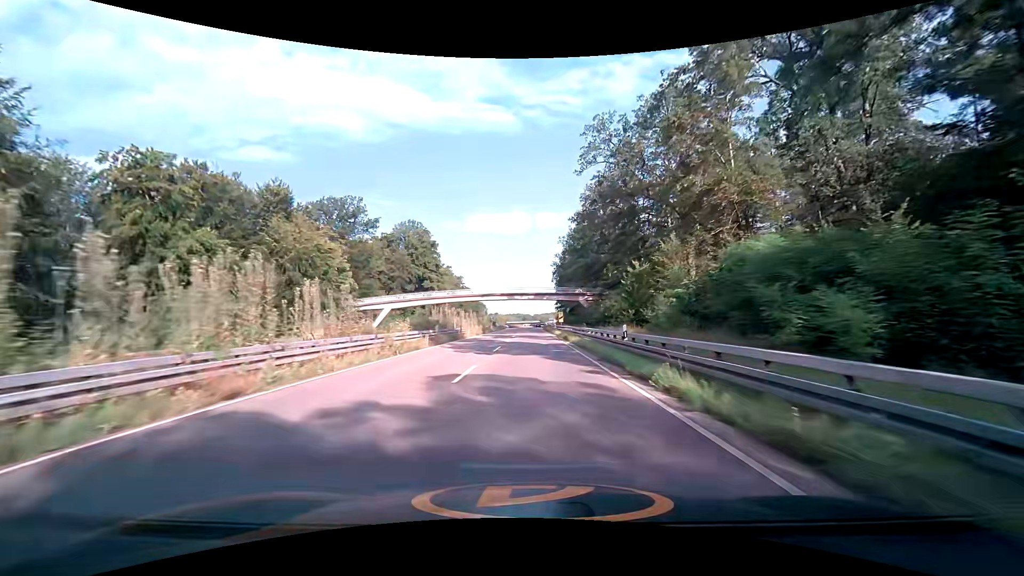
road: trunk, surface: asphalt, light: Day
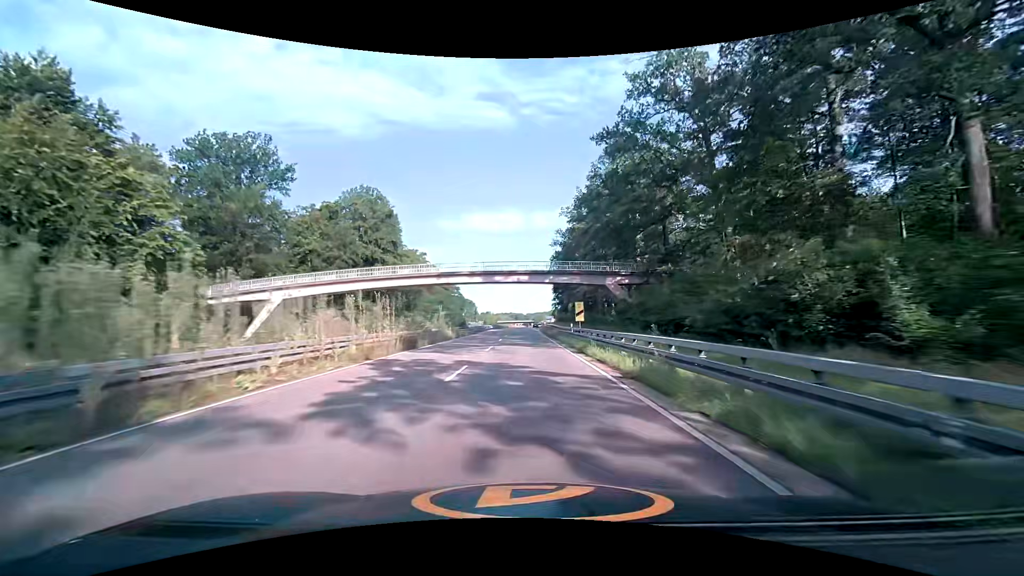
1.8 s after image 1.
(+0.2, +35.6) m; +1°
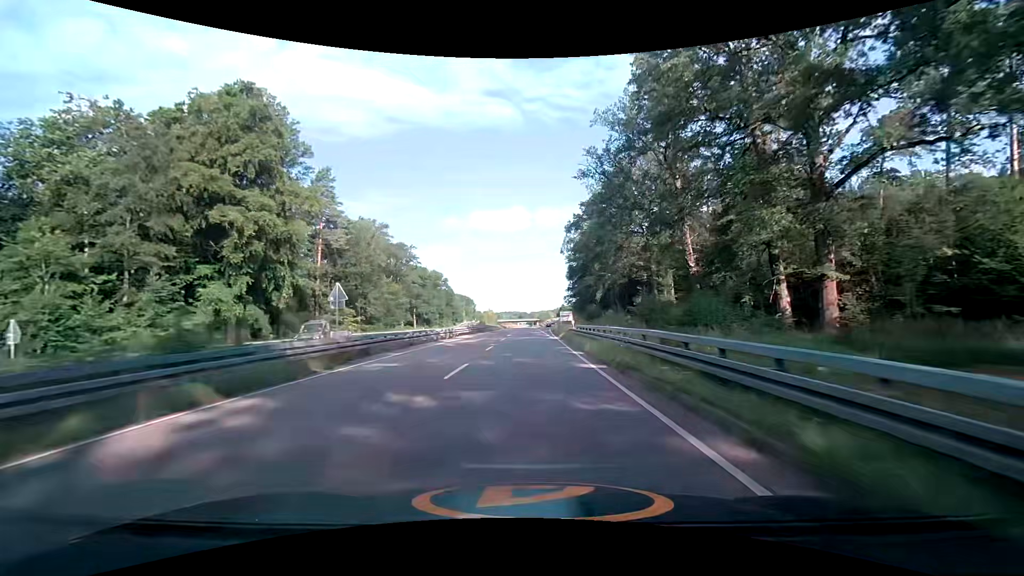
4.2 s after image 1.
(-0.2, +47.4) m; 0°
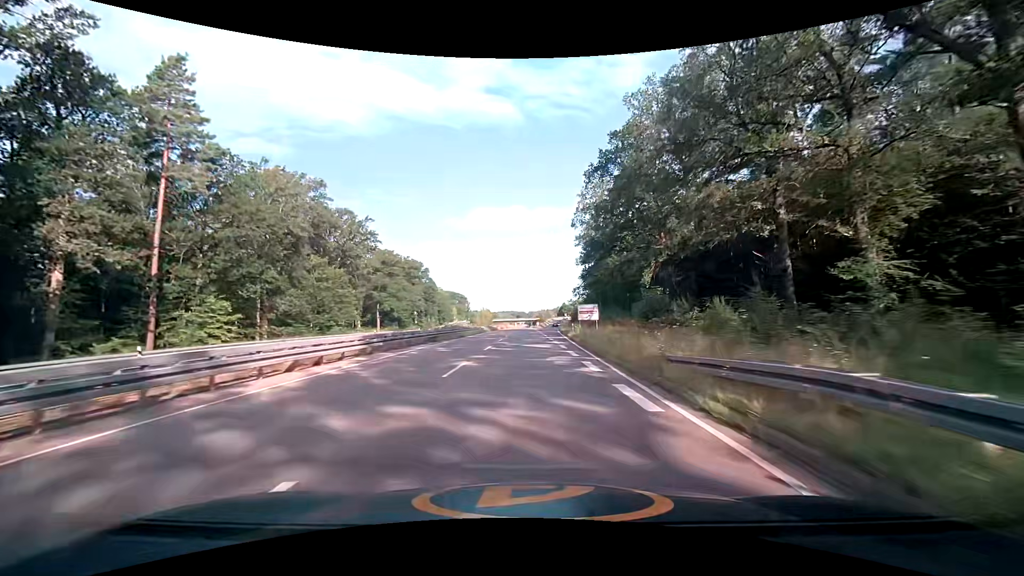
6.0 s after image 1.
(-0.1, +35.3) m; -1°
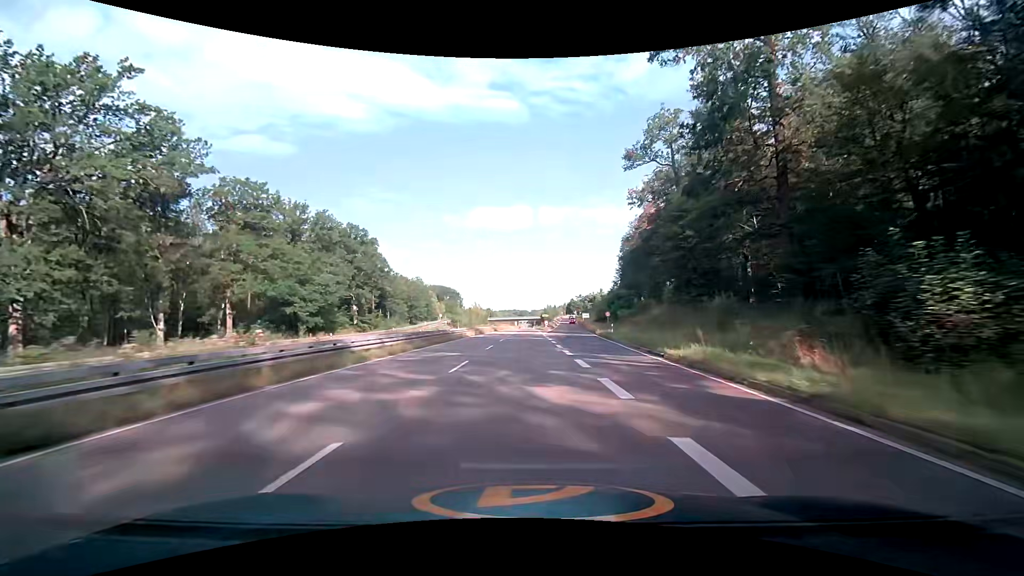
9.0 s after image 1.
(+0.4, +58.5) m; 0°
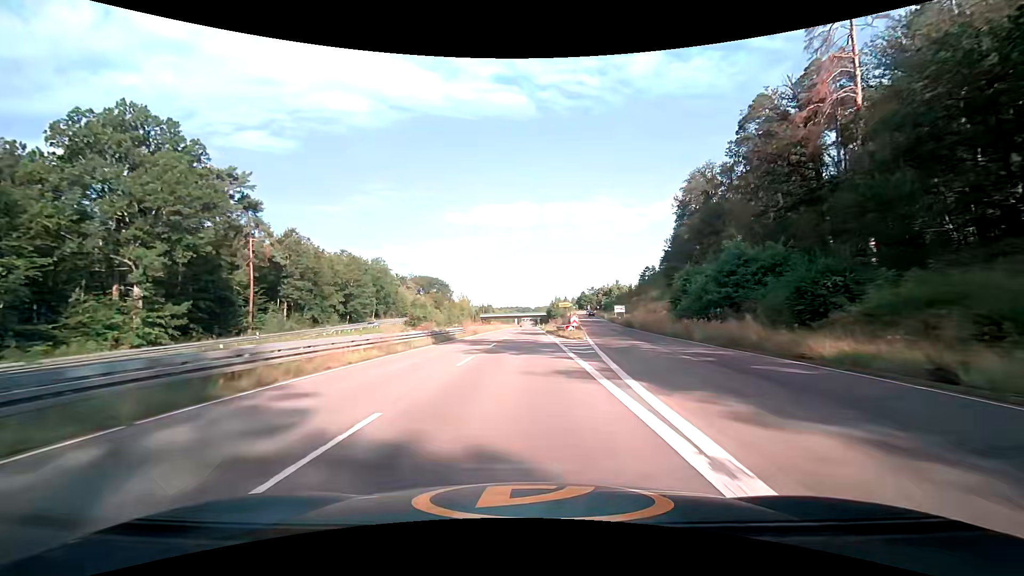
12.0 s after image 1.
(+0.4, +58.2) m; 0°
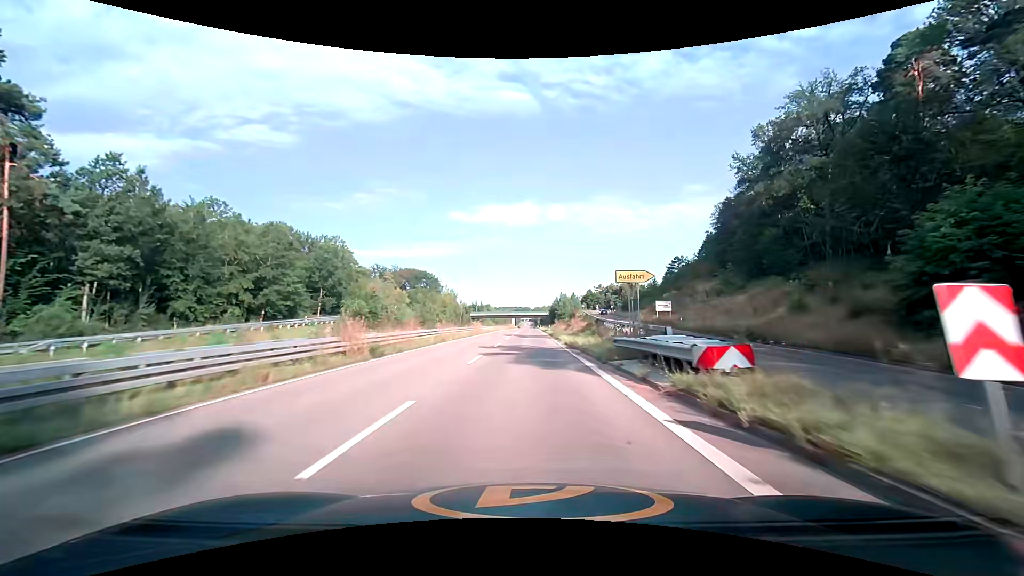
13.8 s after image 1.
(-0.1, +34.9) m; 0°
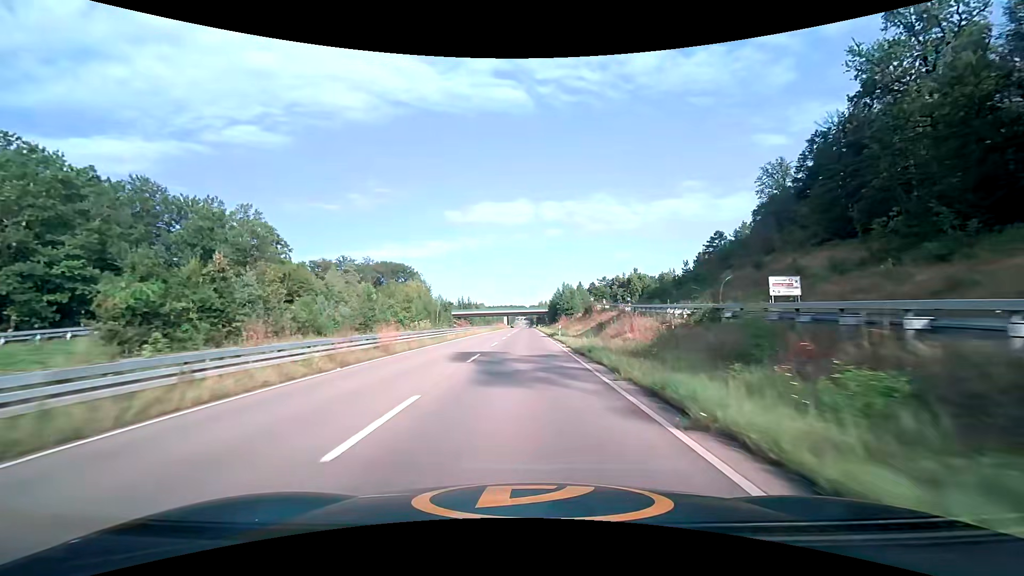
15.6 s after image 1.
(+0.2, +35.3) m; 0°
(0, +10) (0, +20) (0, +30) (0, +40) (0, +50) (0, +60) (0, +70) (0, +80) (0, +90) (0, +100) m
